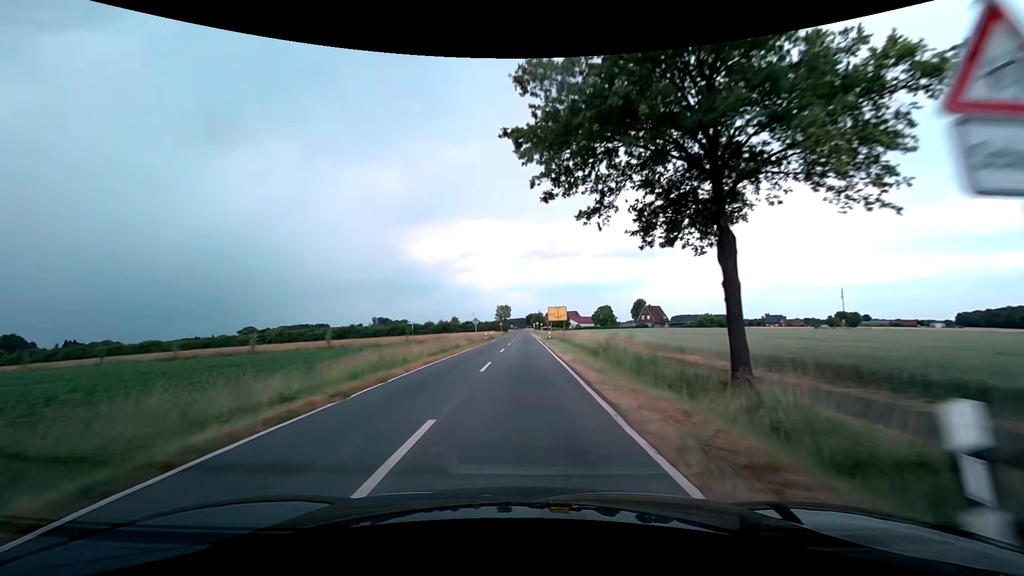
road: secondary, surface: asphalt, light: Day
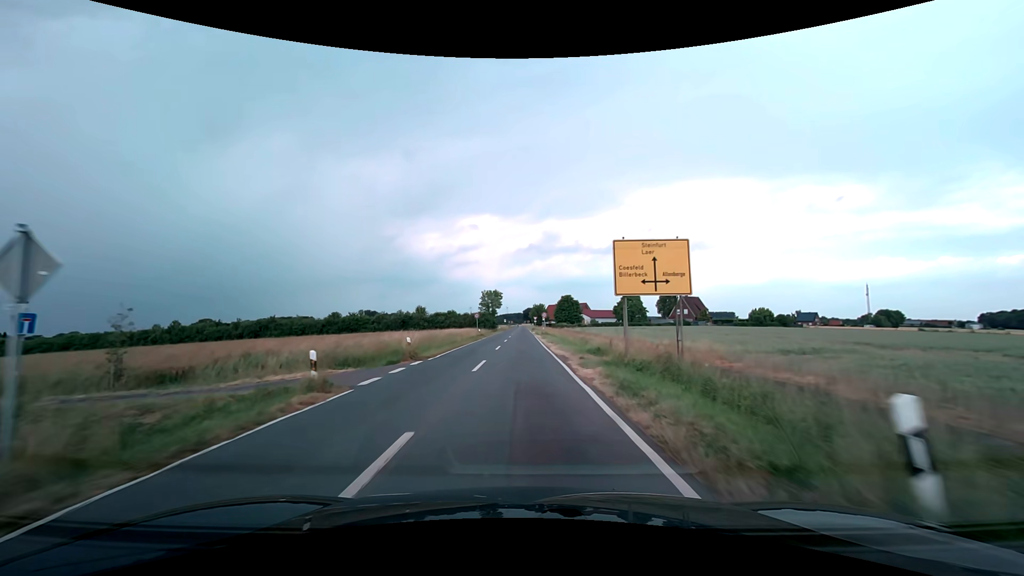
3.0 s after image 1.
(+0.2, +49.1) m; 0°
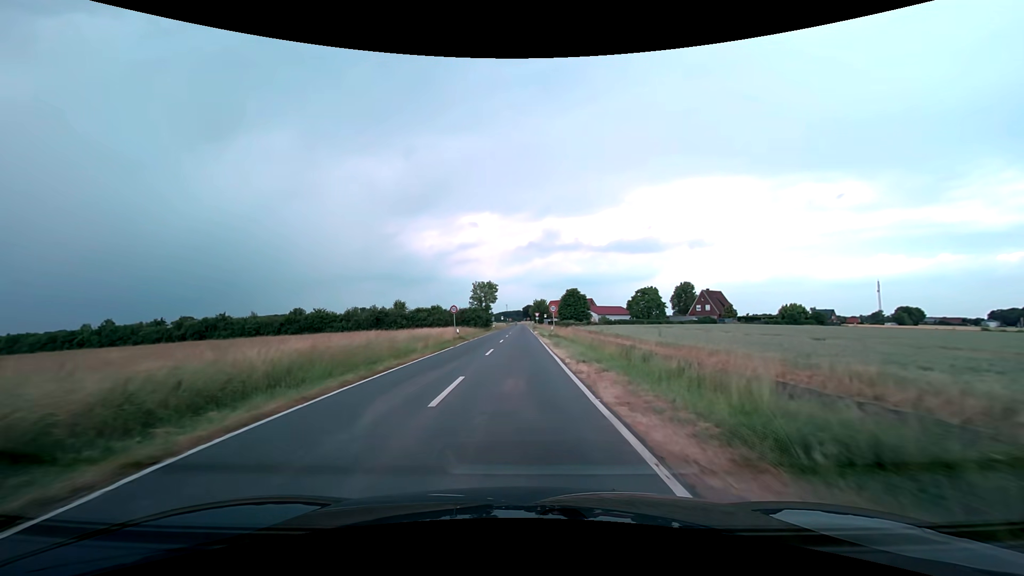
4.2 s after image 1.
(0.0, +18.2) m; 0°
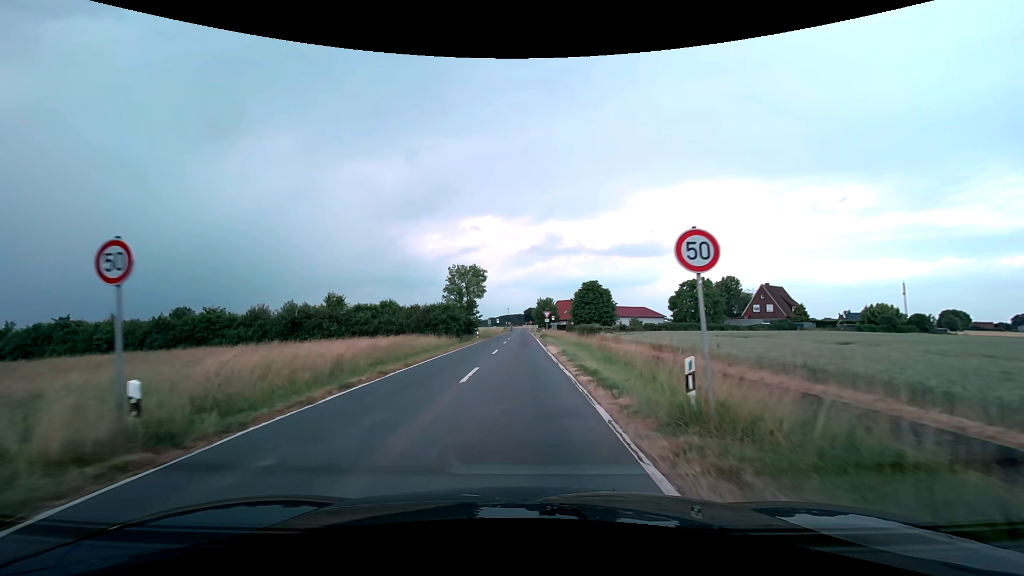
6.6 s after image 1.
(+0.1, +32.1) m; 0°
(0, +10) (0, +20) (0, +30) (0, +40) (0, +50) (0, +60) (0, +70) (0, +80) (0, +90) (0, +100) m
